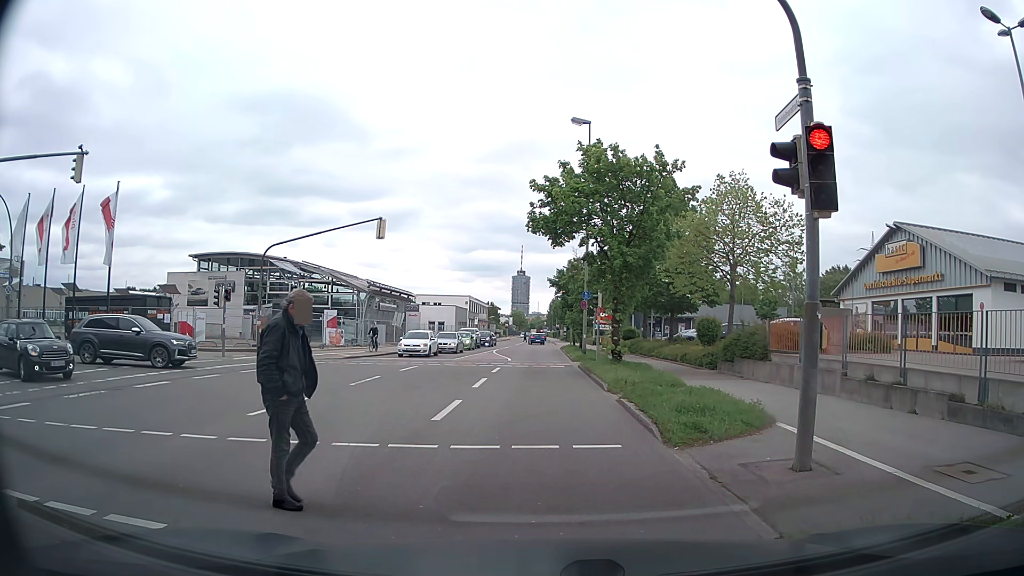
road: secondary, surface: asphalt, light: Day
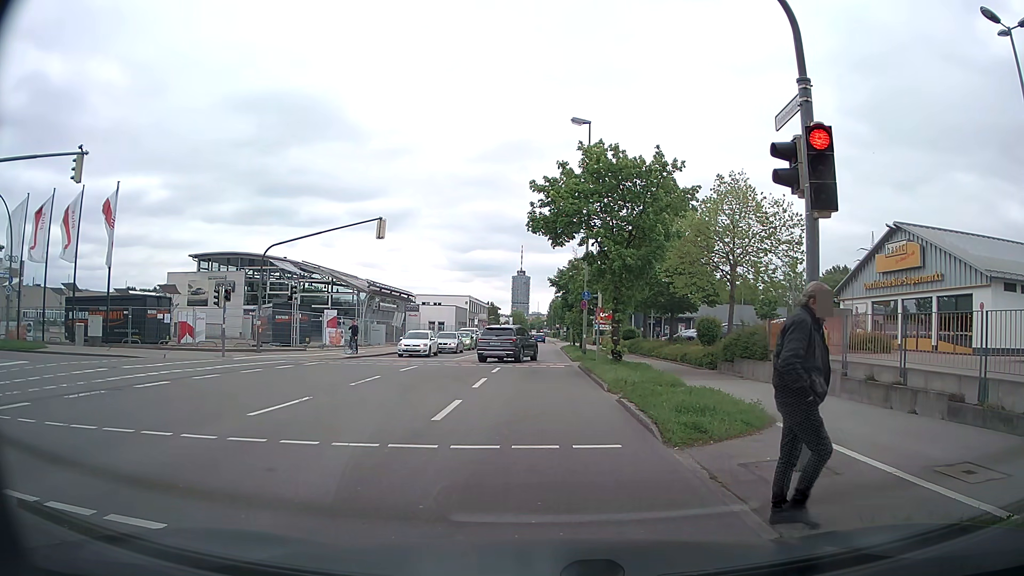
(0.0, 0.0) m; 0°
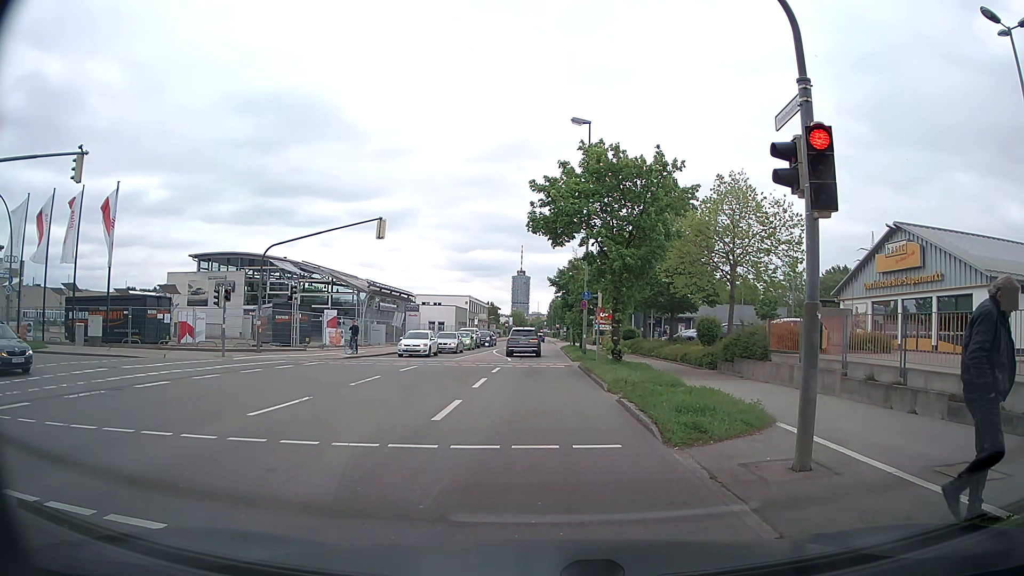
(0.0, 0.0) m; 0°
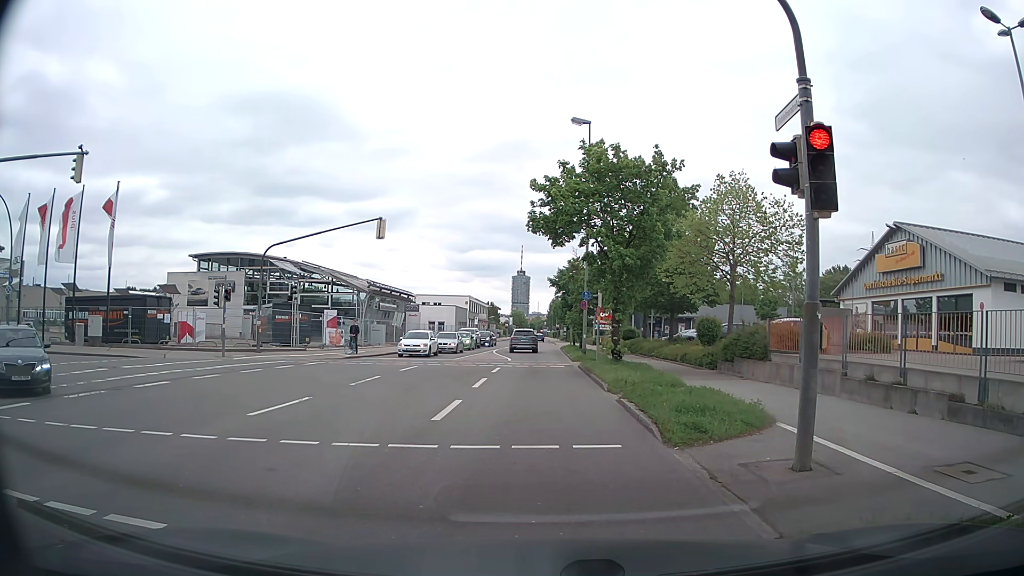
(0.0, 0.0) m; 0°
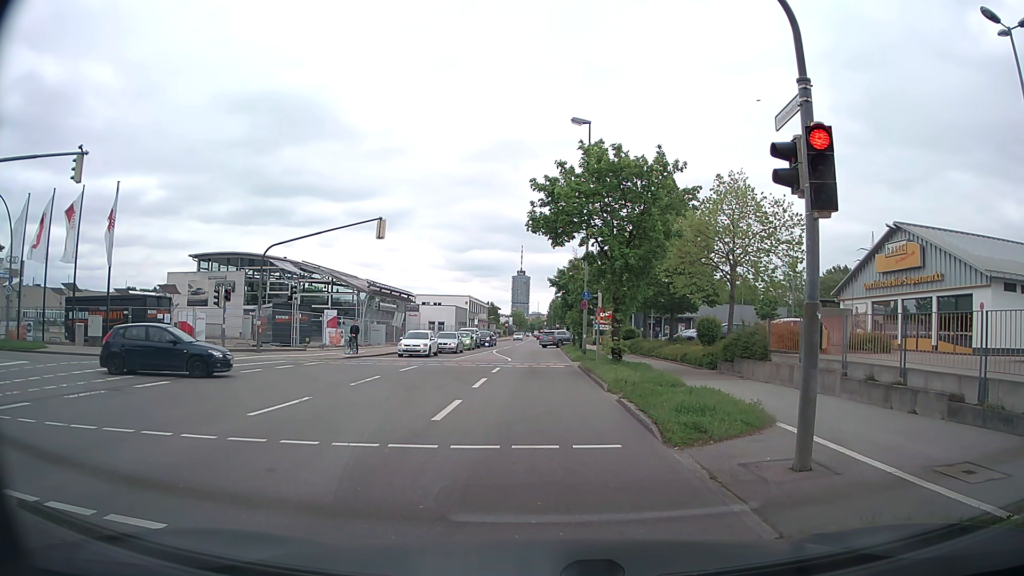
(0.0, 0.0) m; 0°
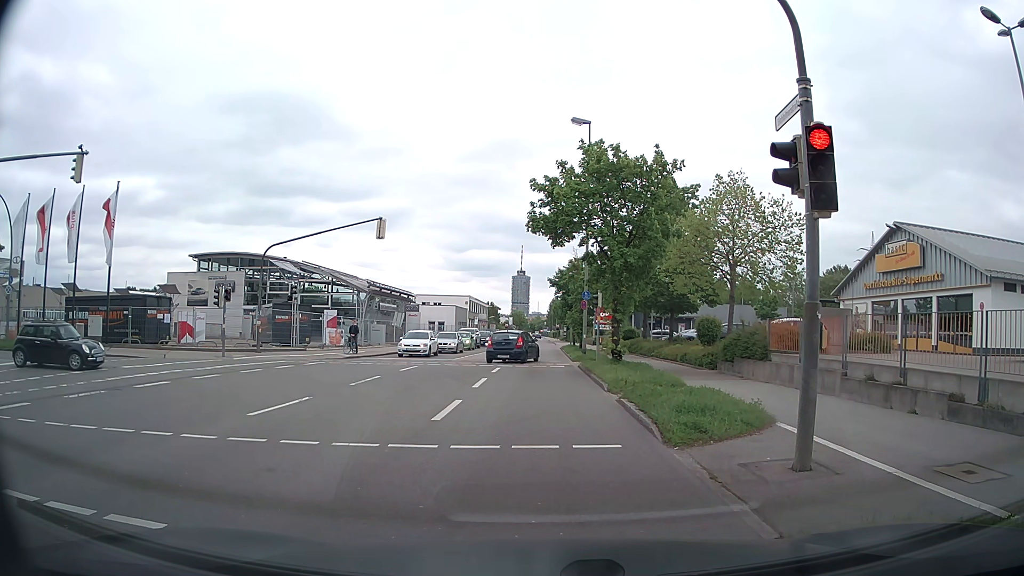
(0.0, 0.0) m; 0°
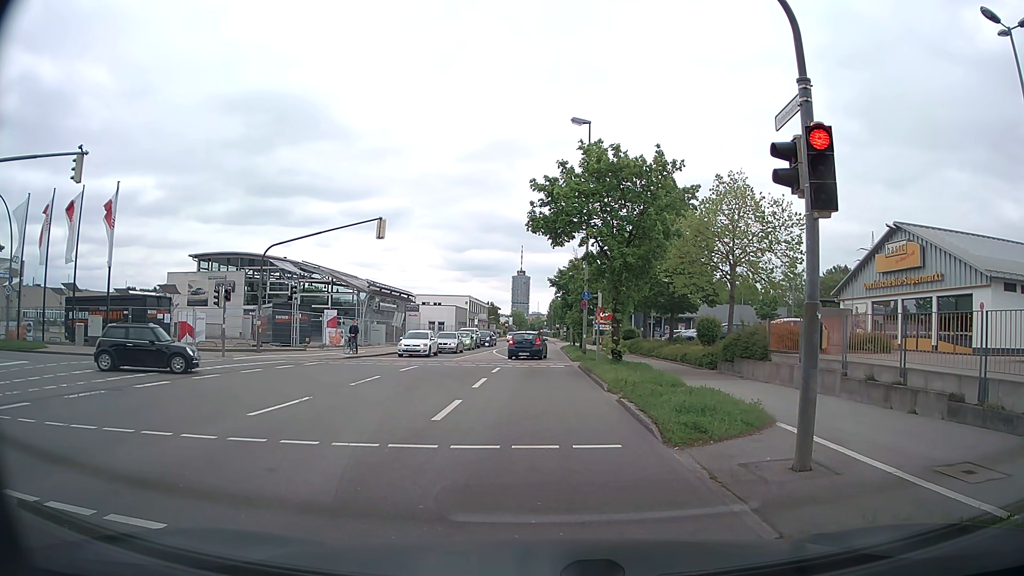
(0.0, 0.0) m; 0°
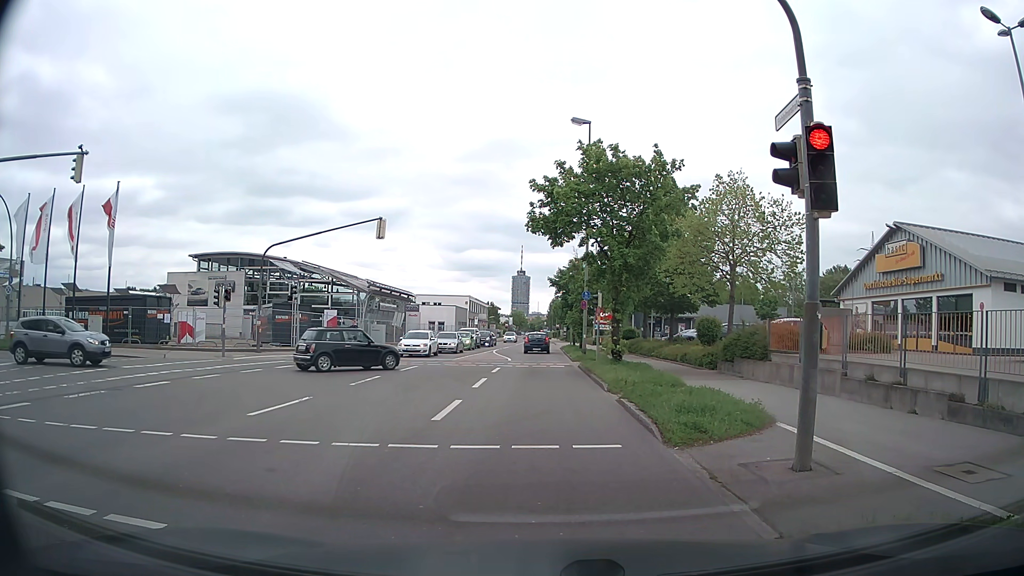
(0.0, 0.0) m; 0°
(0, +10) (-1, +20) (-1, +30) (-1, +40) (-2, +50) (-2, +60) (-3, +70) (-3, +80) (-3, +90) (-4, +100) m
